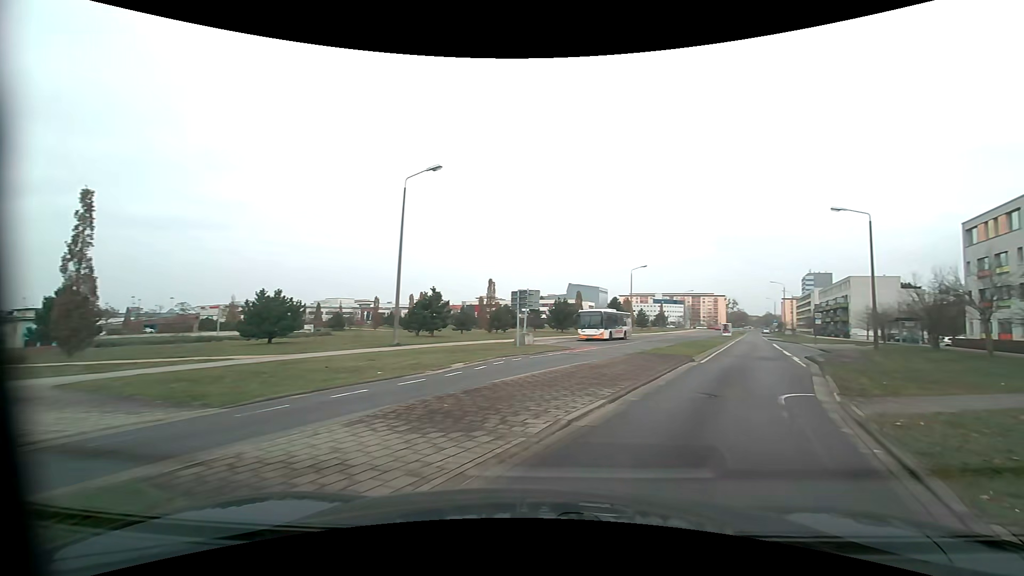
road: tertiary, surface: asphalt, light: Day
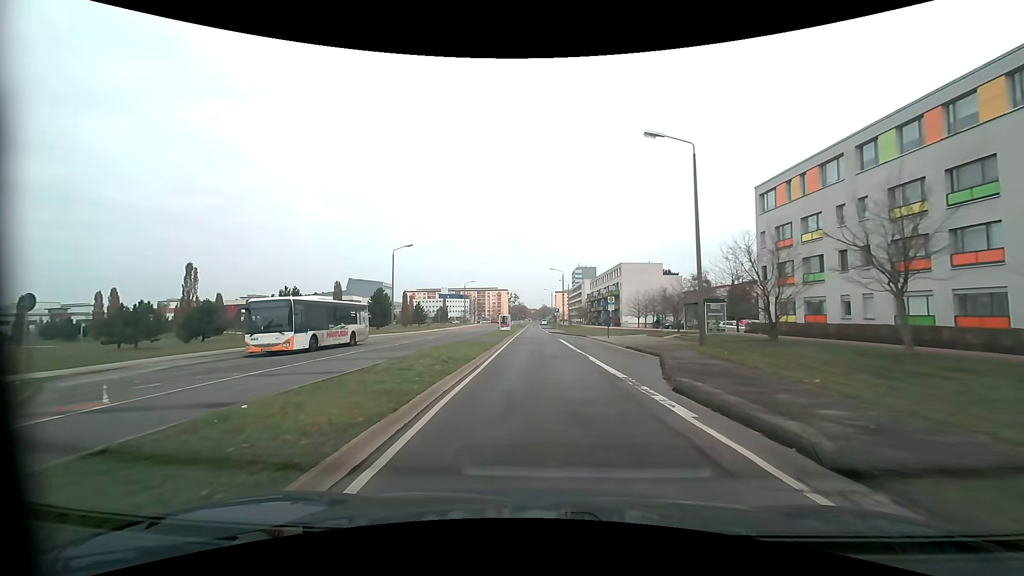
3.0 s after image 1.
(+6.9, +20.6) m; +22°
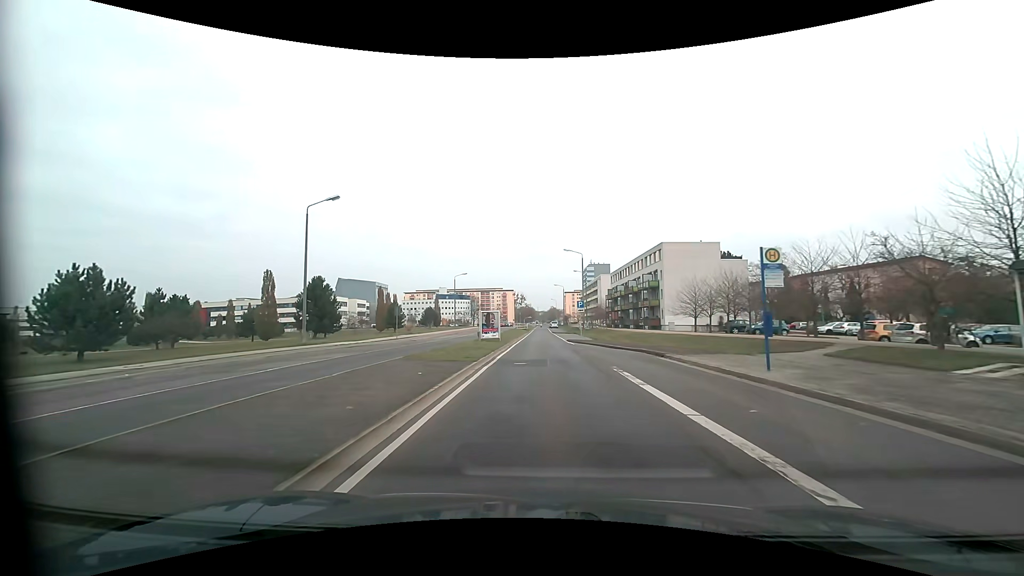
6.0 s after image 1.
(-0.2, +27.7) m; -1°
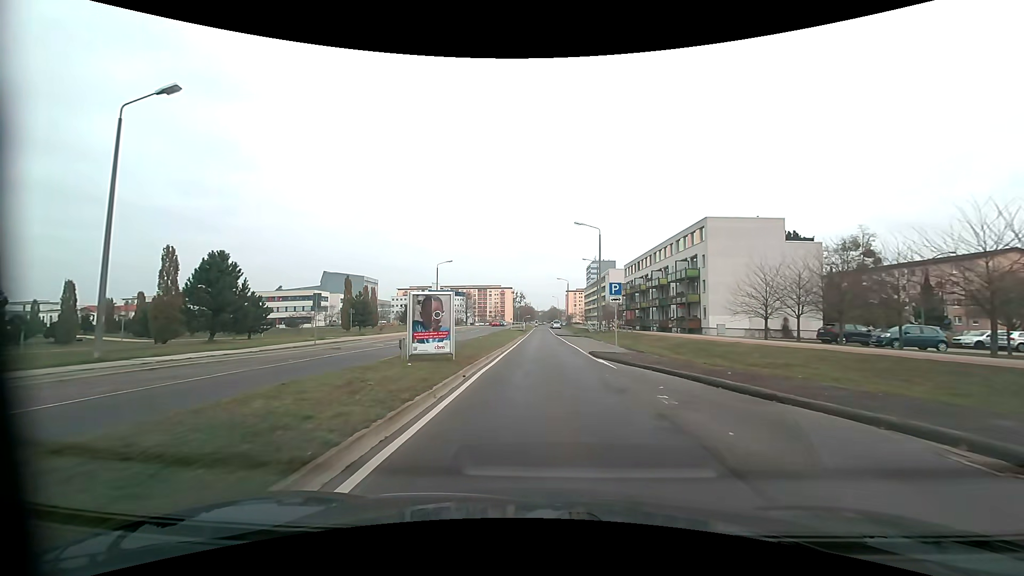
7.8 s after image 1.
(0.0, +18.8) m; 0°
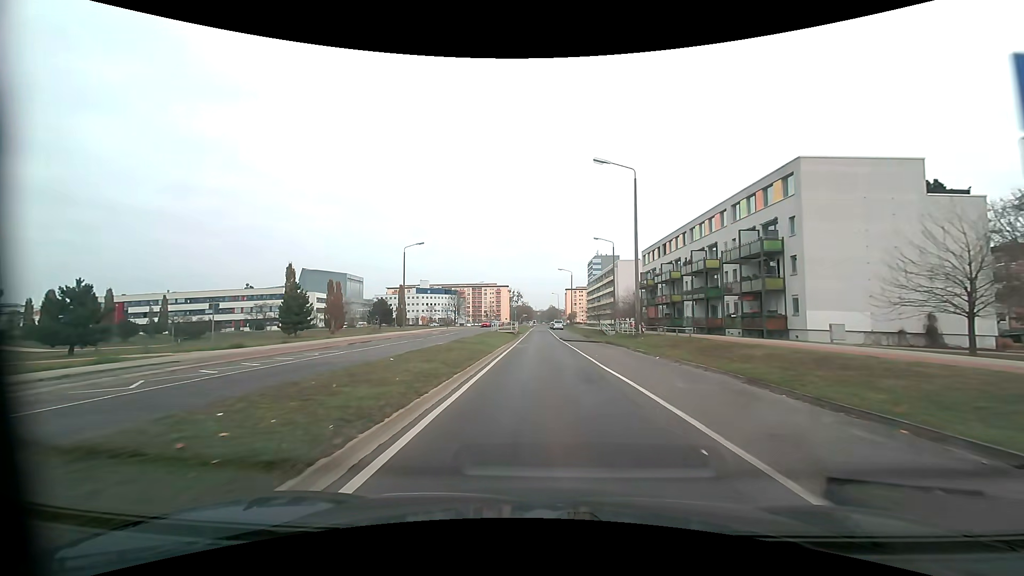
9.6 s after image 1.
(0.0, +20.0) m; 0°
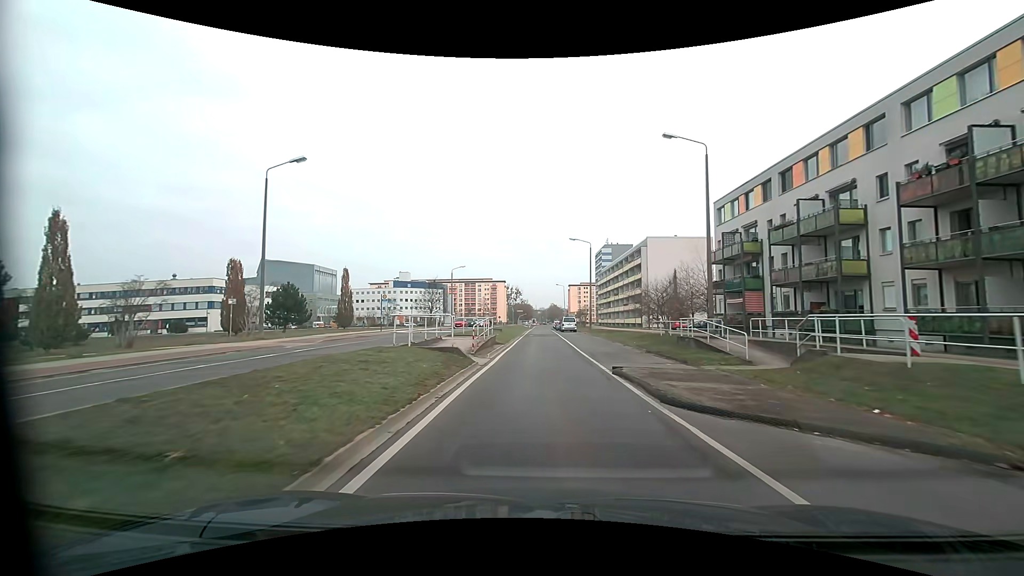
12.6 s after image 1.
(-0.2, +34.0) m; 0°
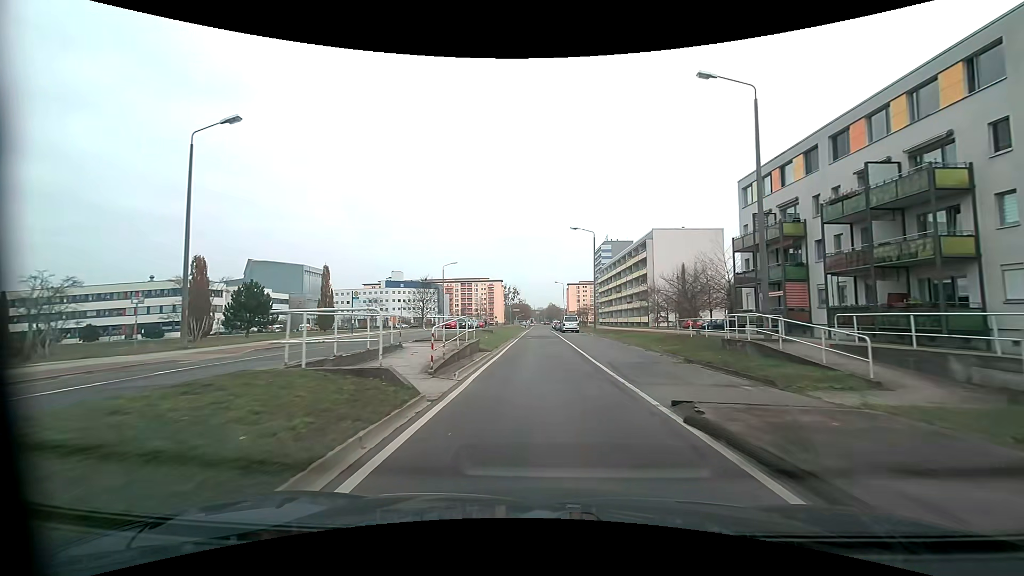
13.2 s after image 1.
(0.0, +6.8) m; 0°
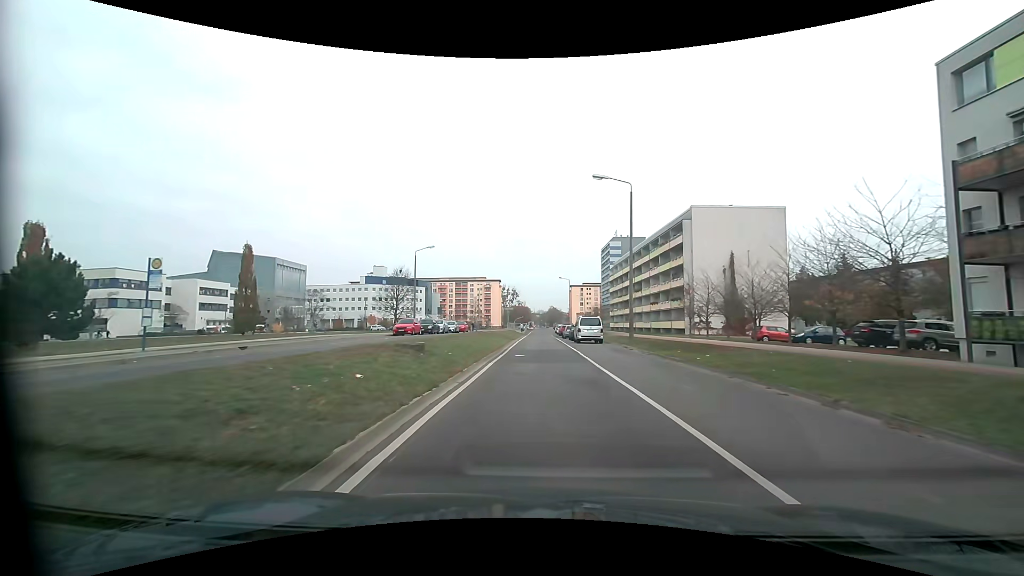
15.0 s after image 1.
(-0.1, +21.2) m; 0°
